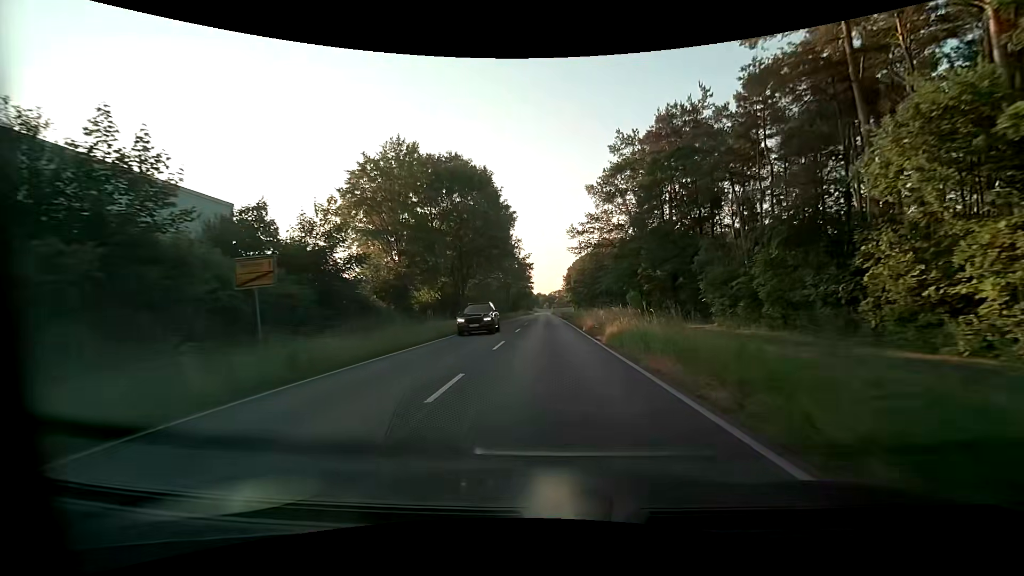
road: tertiary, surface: asphalt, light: Day
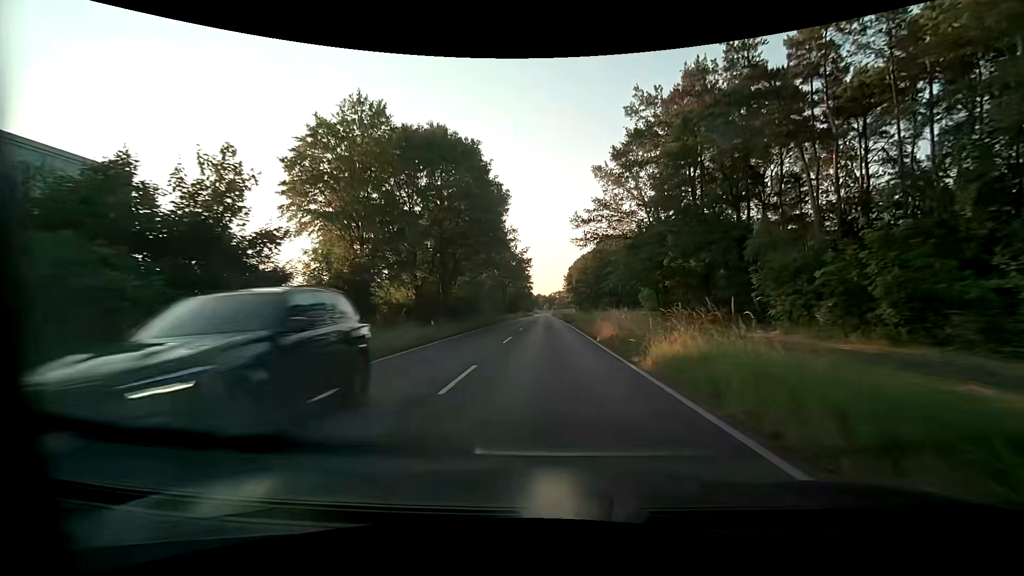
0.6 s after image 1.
(0.0, +8.3) m; +1°
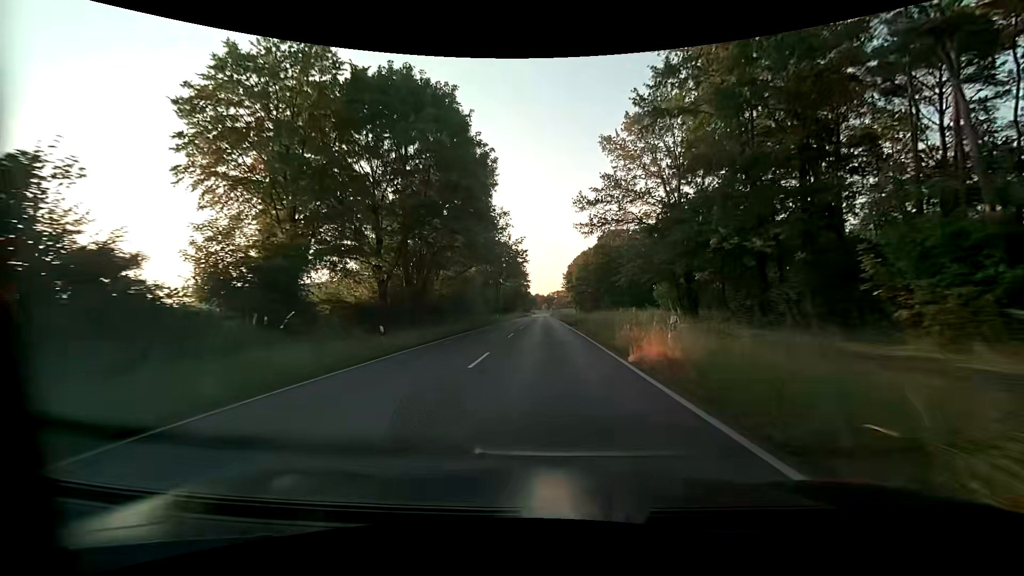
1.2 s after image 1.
(0.0, +8.7) m; 0°
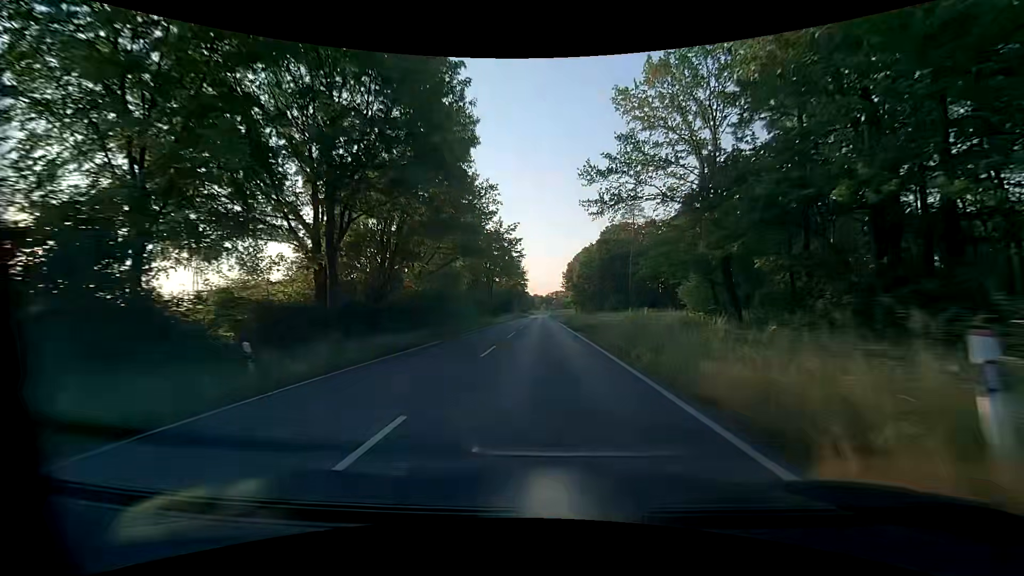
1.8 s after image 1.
(0.0, +9.1) m; 0°
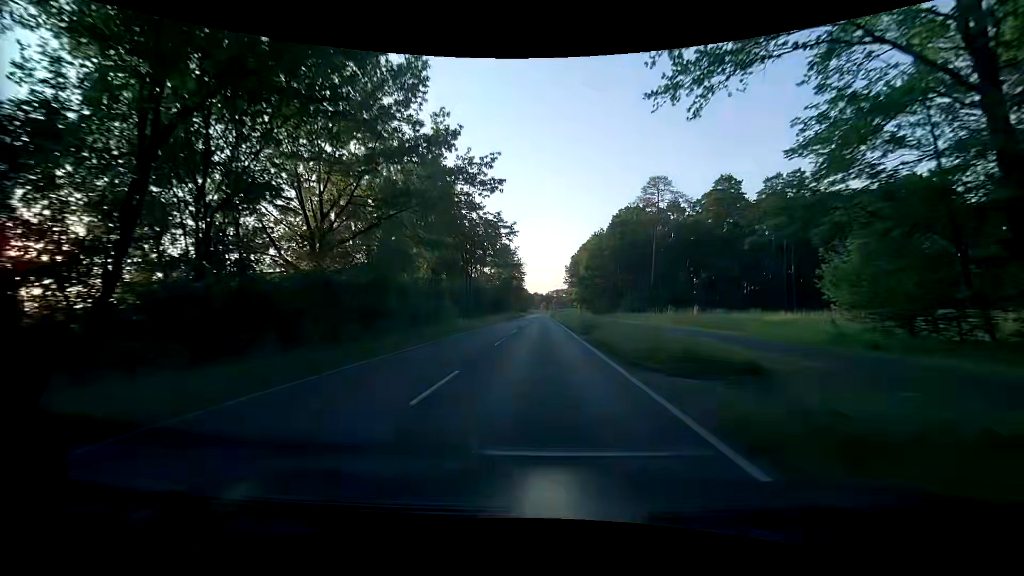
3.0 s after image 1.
(0.0, +19.6) m; 0°
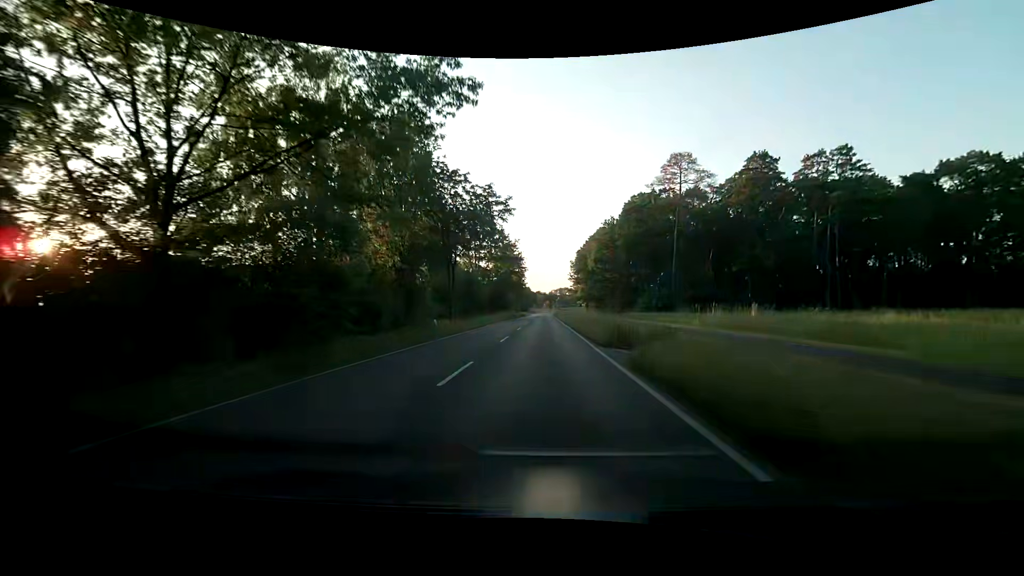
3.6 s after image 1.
(0.0, +10.4) m; 0°
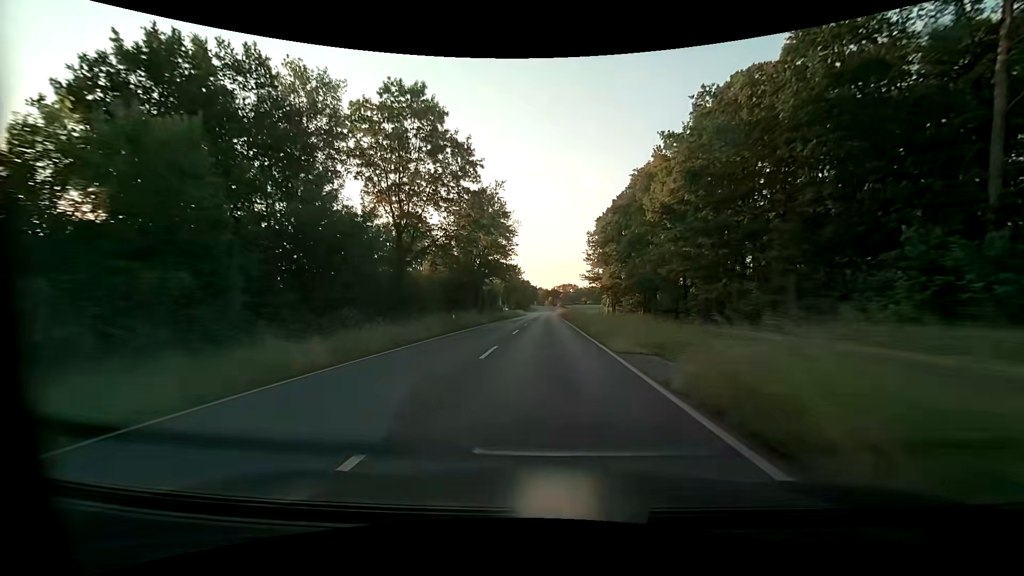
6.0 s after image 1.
(-0.5, +44.7) m; 0°
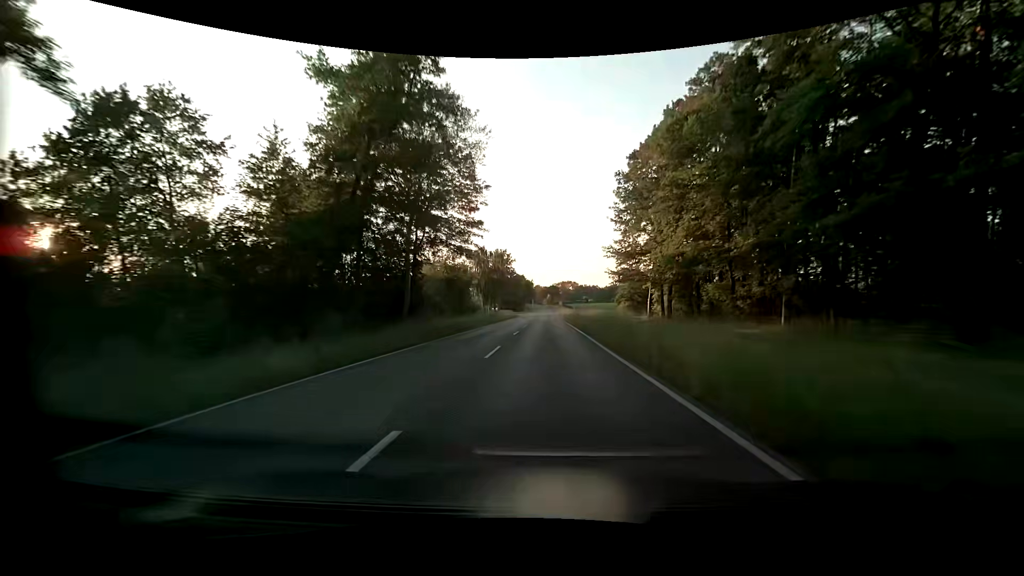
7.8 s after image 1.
(-0.1, +35.4) m; 0°
(0, +10) (0, +20) (0, +30) (0, +40) (0, +50) (0, +60) (0, +70) (0, +80) (+1, +90) (+1, +100) m
